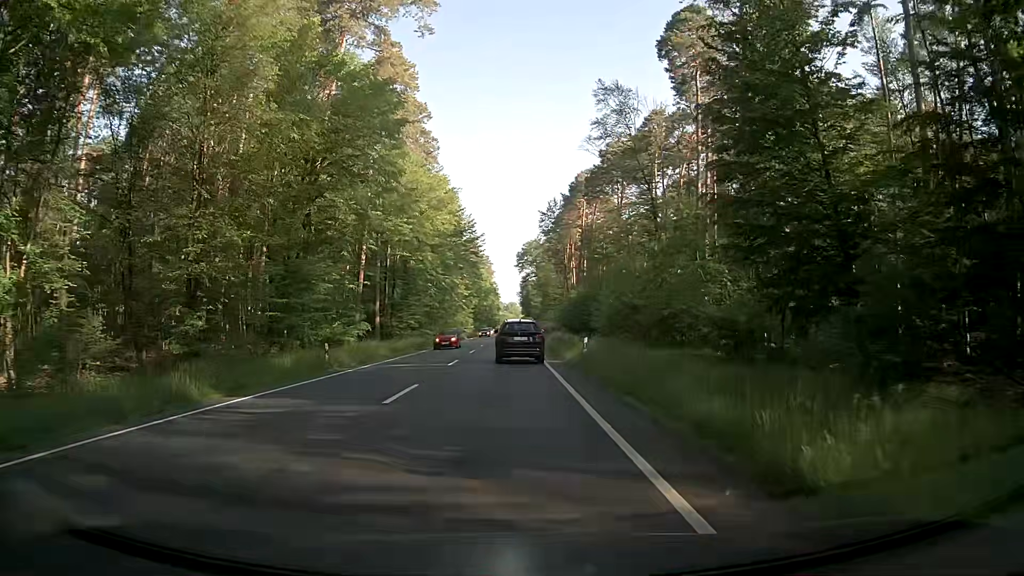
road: primary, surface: asphalt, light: Day
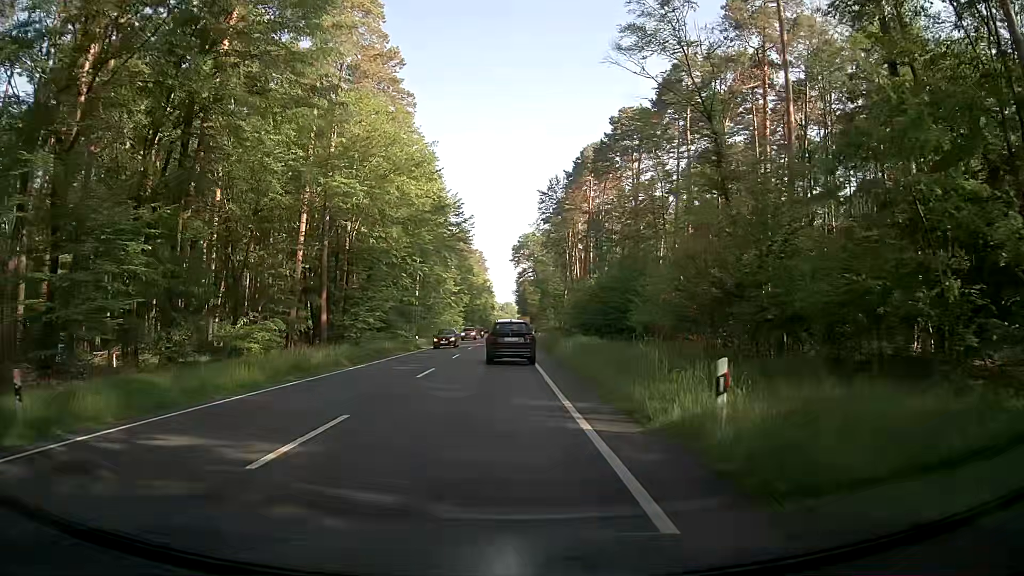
(0.0, +18.1) m; -1°
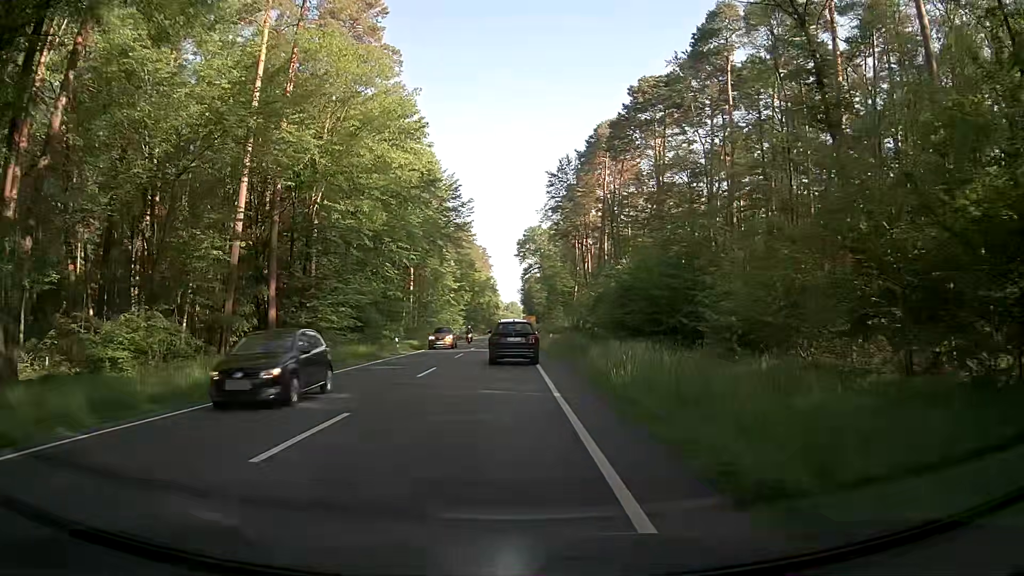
(+0.1, +12.0) m; 0°
(0, +10) (0, +20) (0, +30) (0, +40) (0, +50) (0, +60) (+1, +70) (+1, +80) (+1, +90) (+1, +100) m
